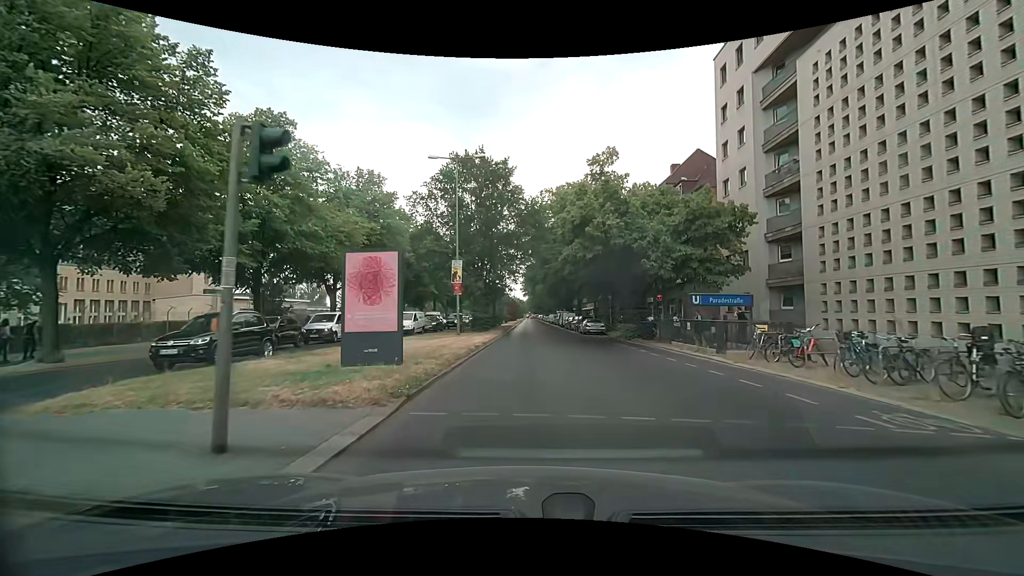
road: primary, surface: asphalt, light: Day
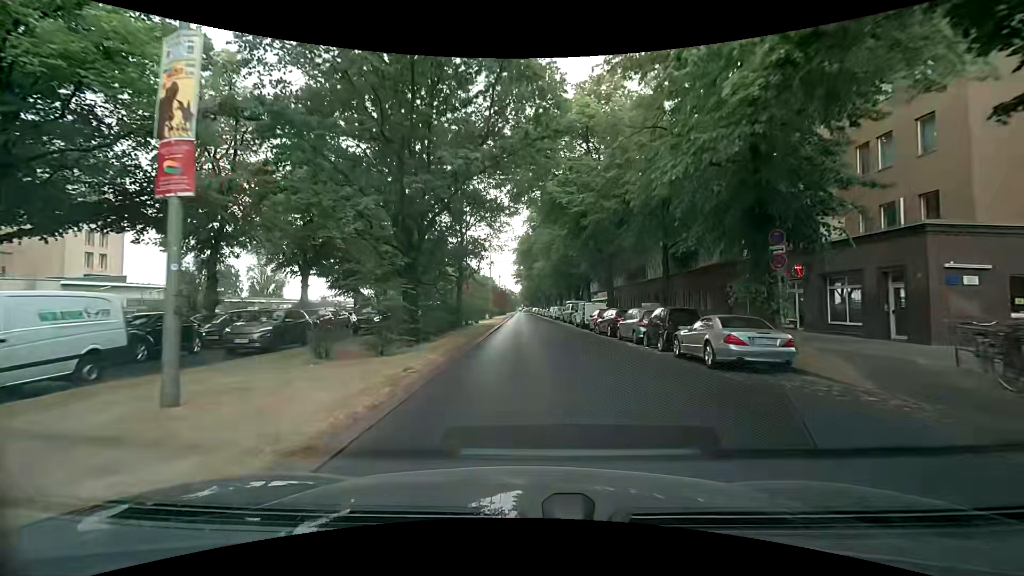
(+0.3, +29.0) m; +1°
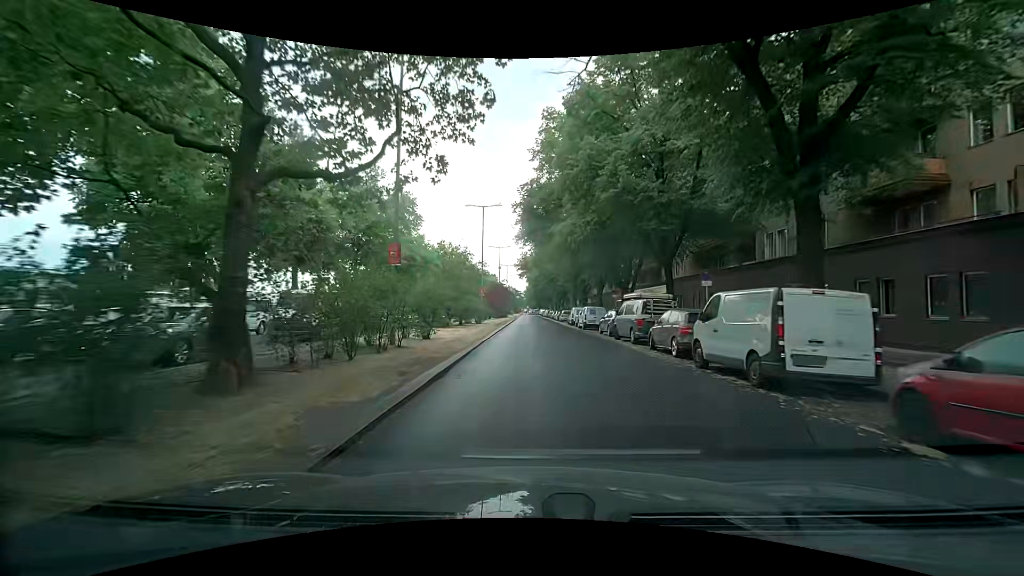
(+0.1, +27.2) m; -2°
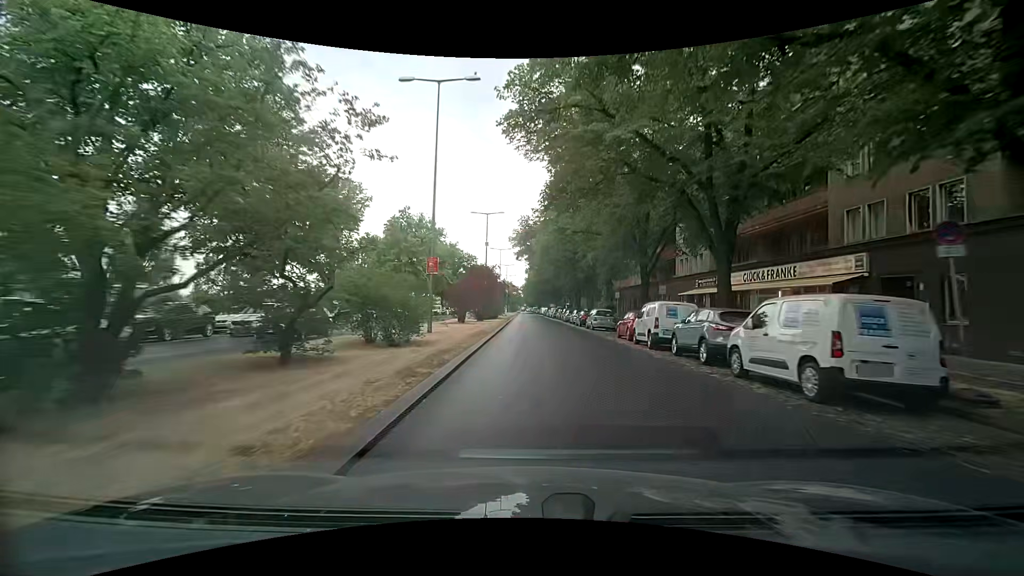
(+0.5, +30.4) m; +2°
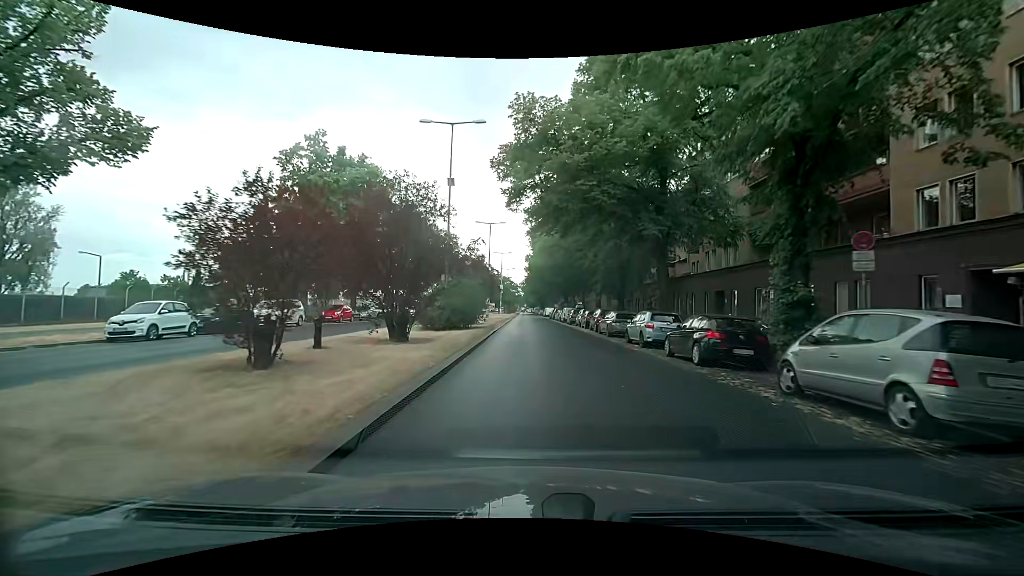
(-0.2, +29.5) m; 0°
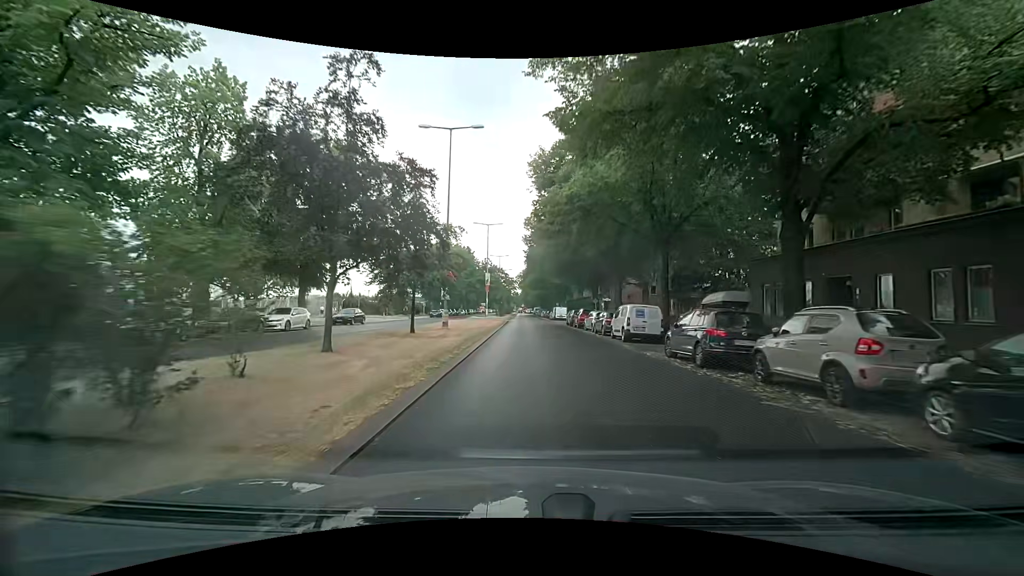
(-0.2, +35.9) m; 0°
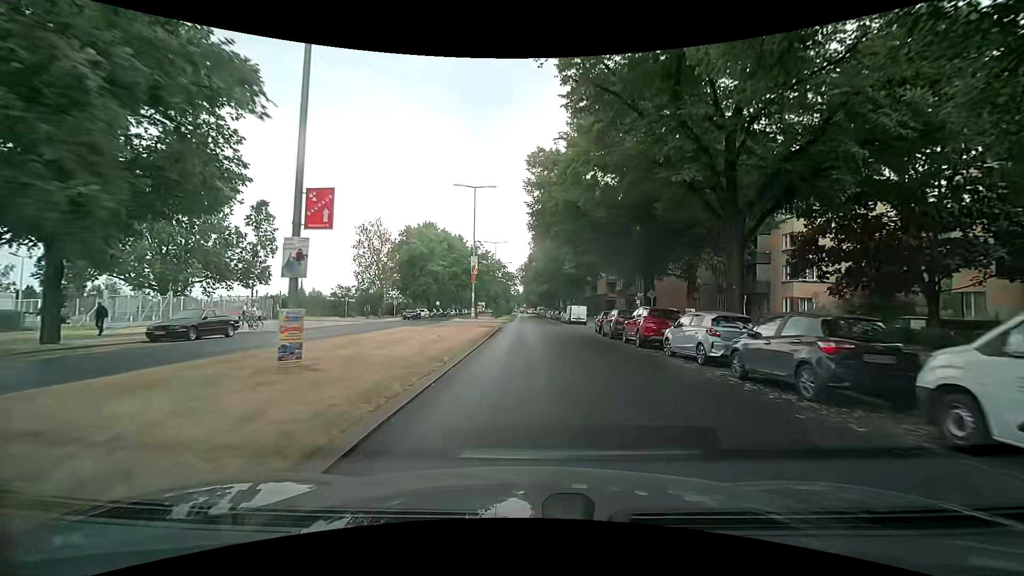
(-0.1, +20.8) m; +1°
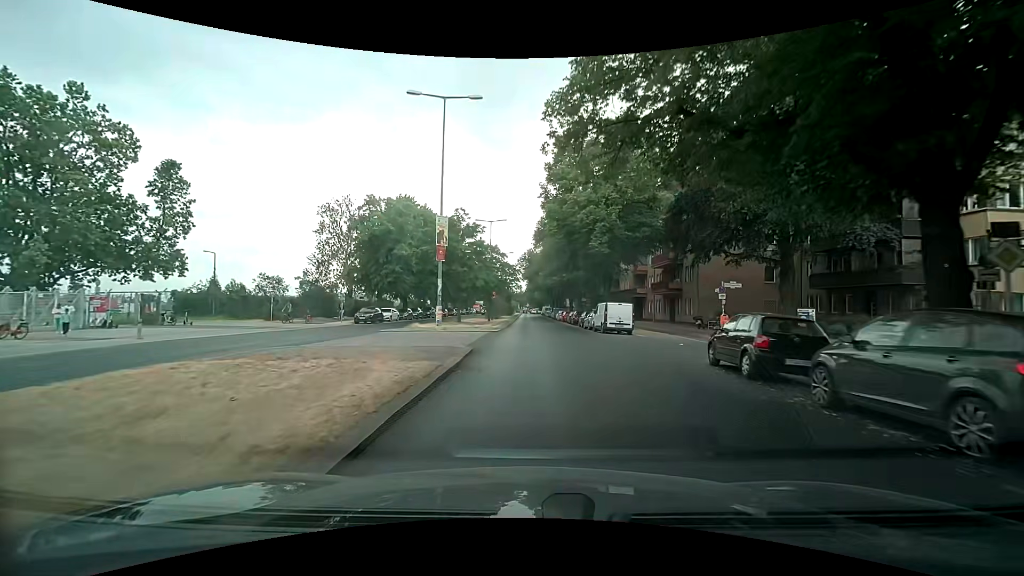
(-0.5, +20.3) m; -1°
(0, +10) (0, +20) (0, +30) (0, +40) (0, +50) (0, +60) (0, +70) (0, +80) (0, +90) (0, +100) m
